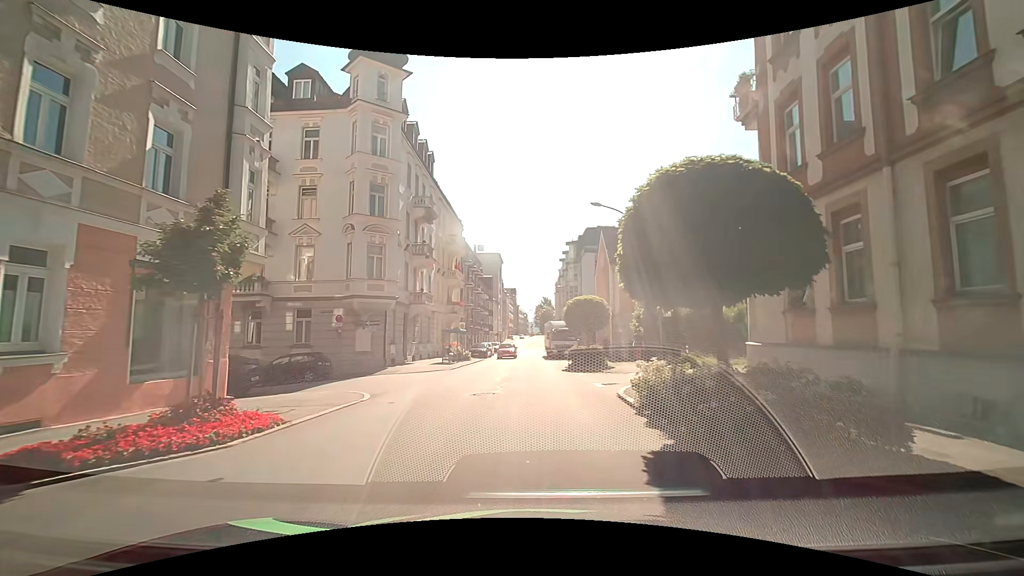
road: tertiary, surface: asphalt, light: Day
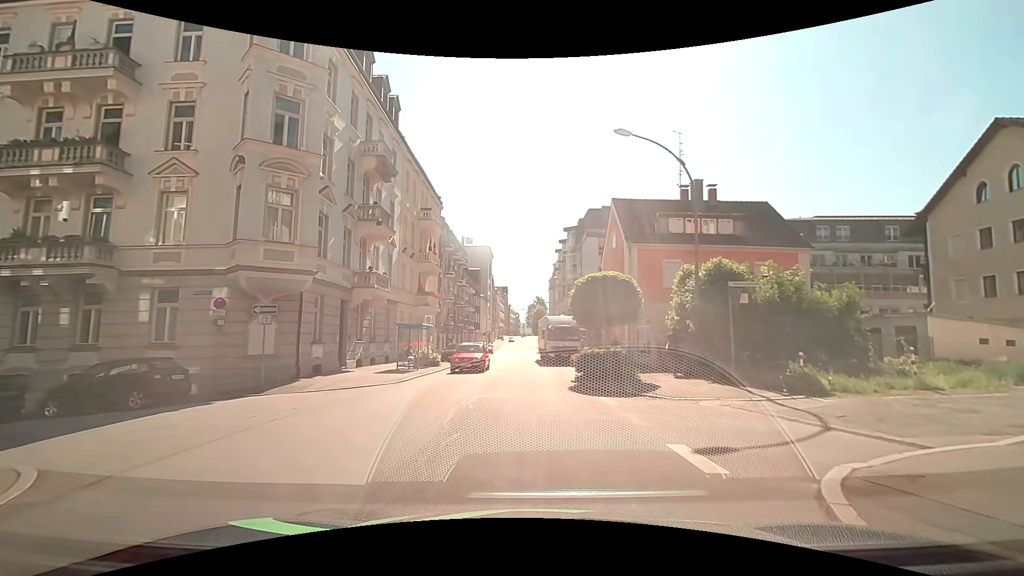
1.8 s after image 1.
(-0.1, +9.8) m; 0°
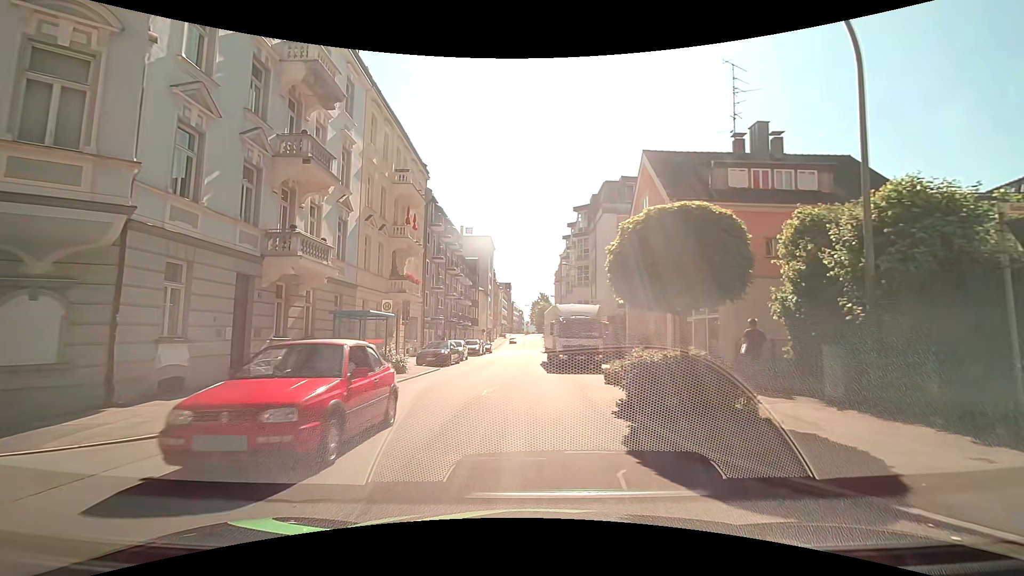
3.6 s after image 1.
(0.0, +8.8) m; -2°
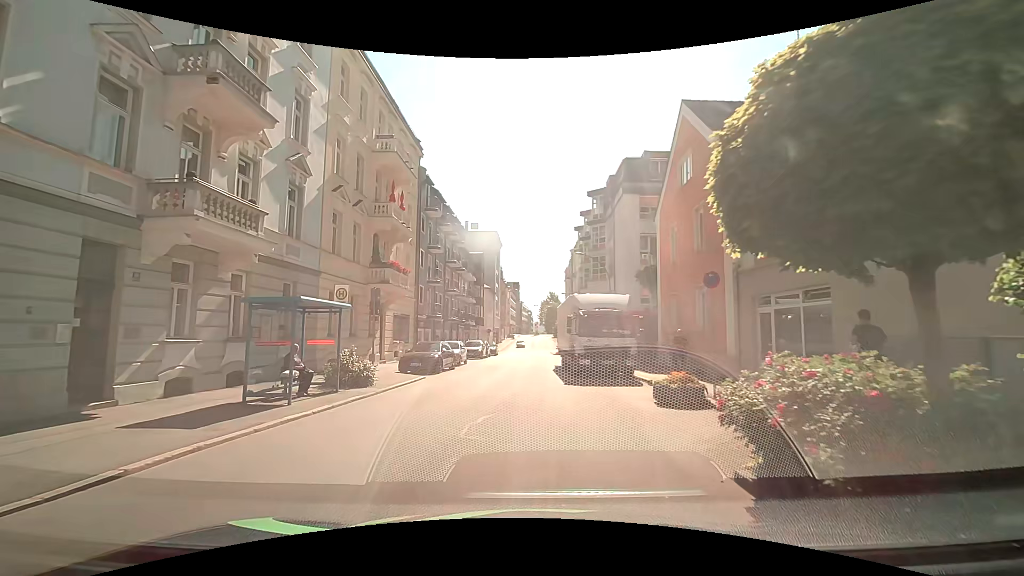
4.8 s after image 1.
(+0.1, +5.7) m; -1°
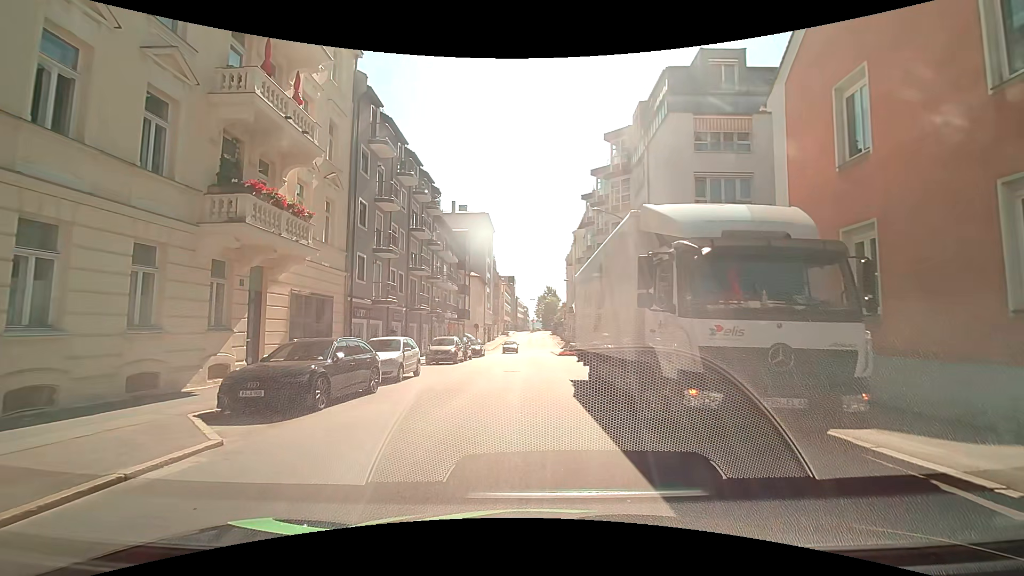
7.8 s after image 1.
(+0.3, +12.8) m; +1°
